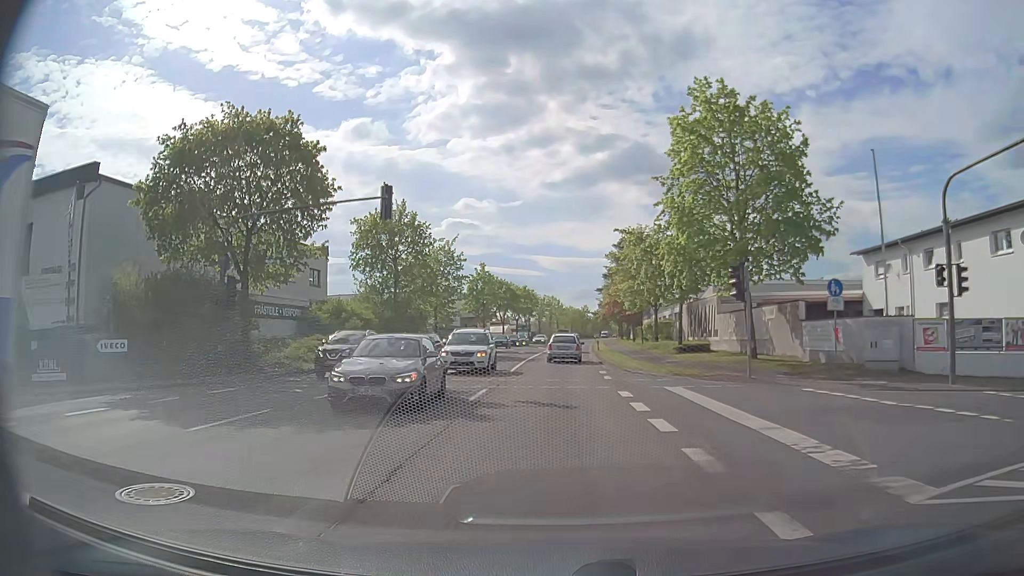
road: primary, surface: asphalt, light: Day
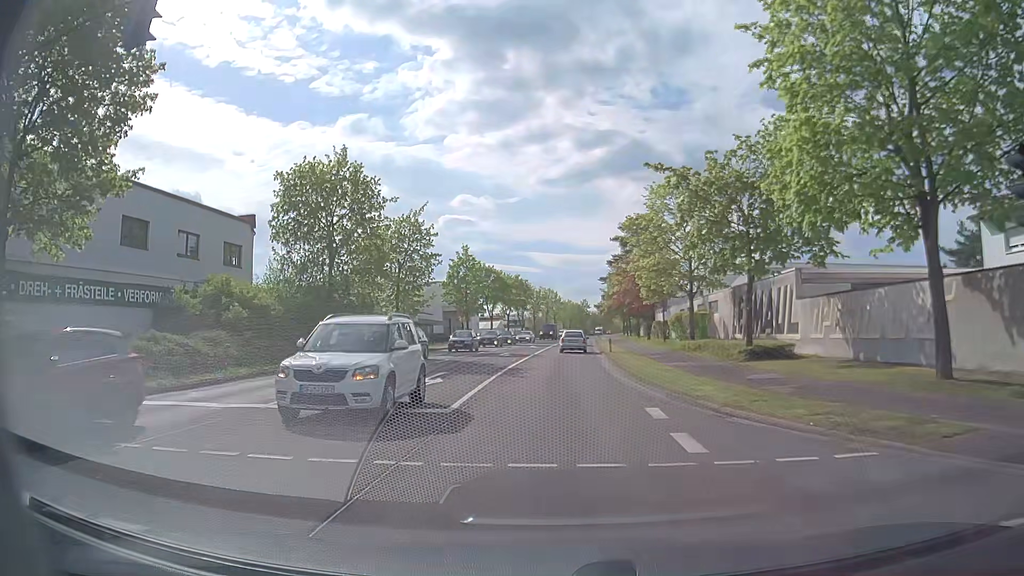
(+0.1, +14.6) m; 0°
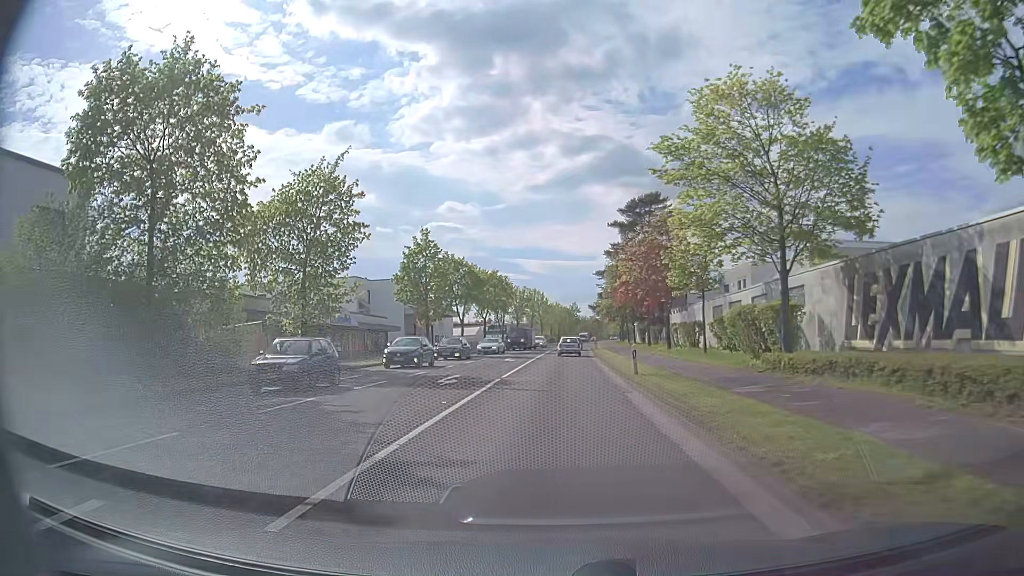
(+0.2, +17.0) m; +1°
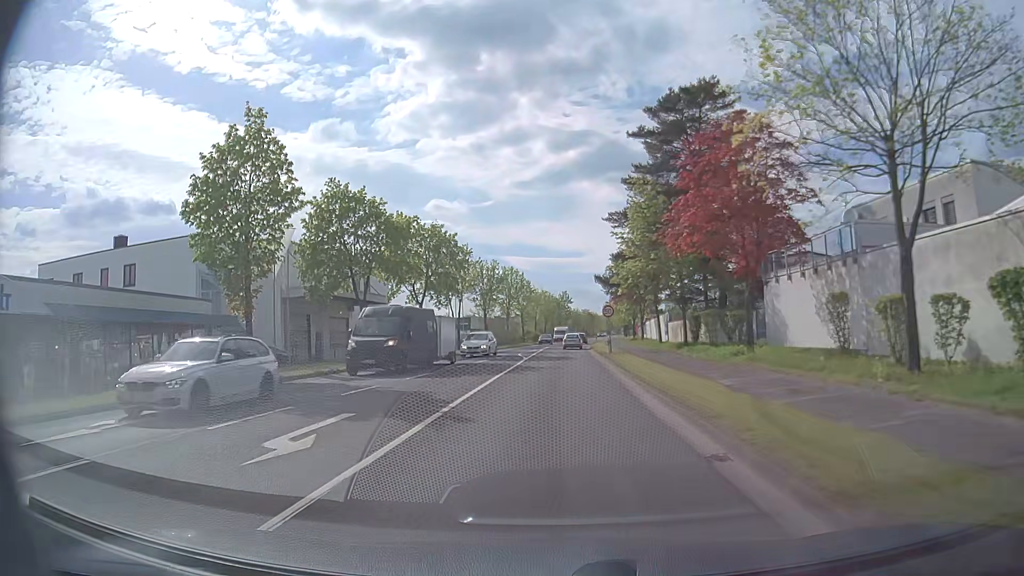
(+0.4, +33.1) m; +1°
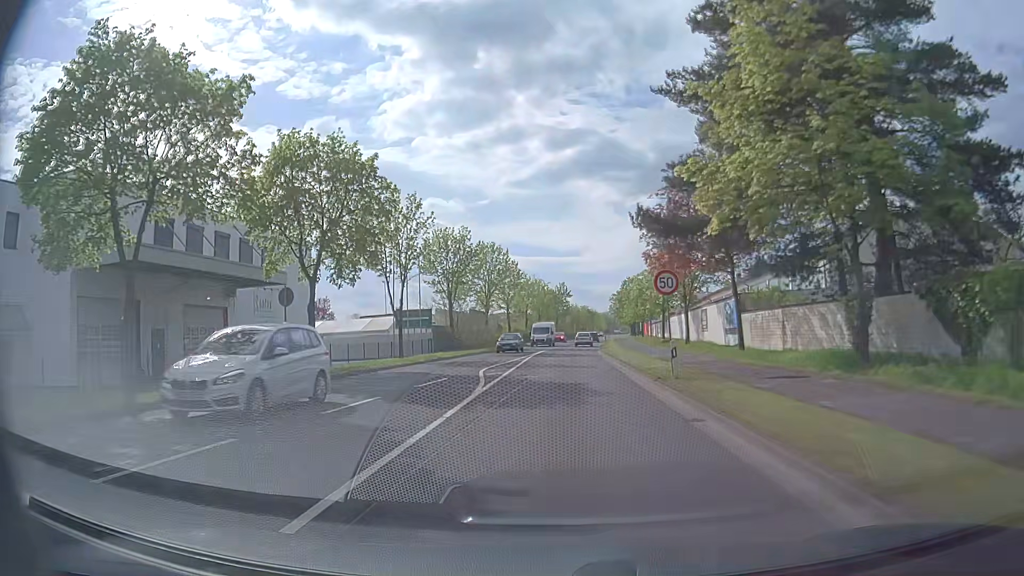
(0.0, +22.5) m; 0°
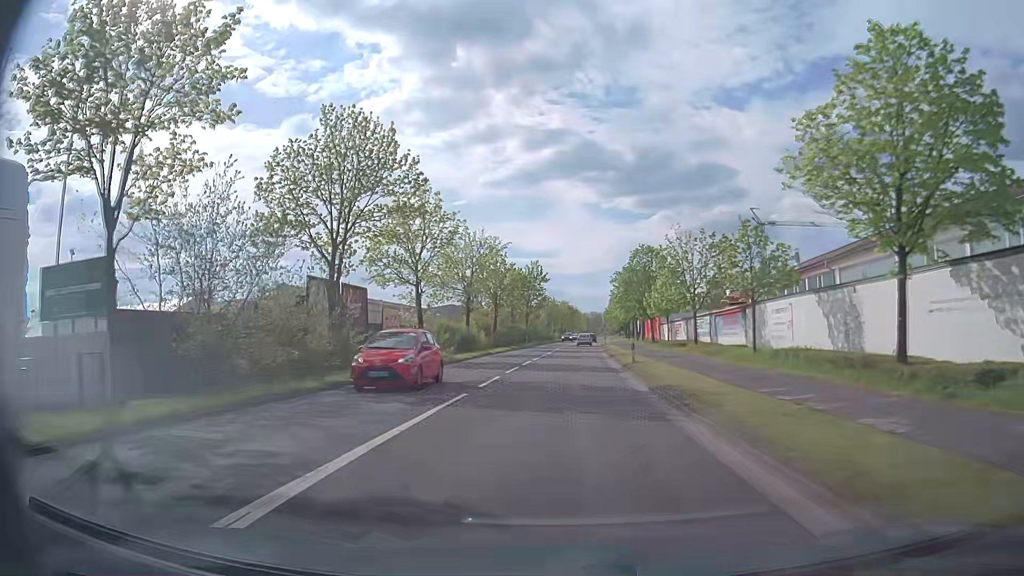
(+0.8, +39.5) m; +2°
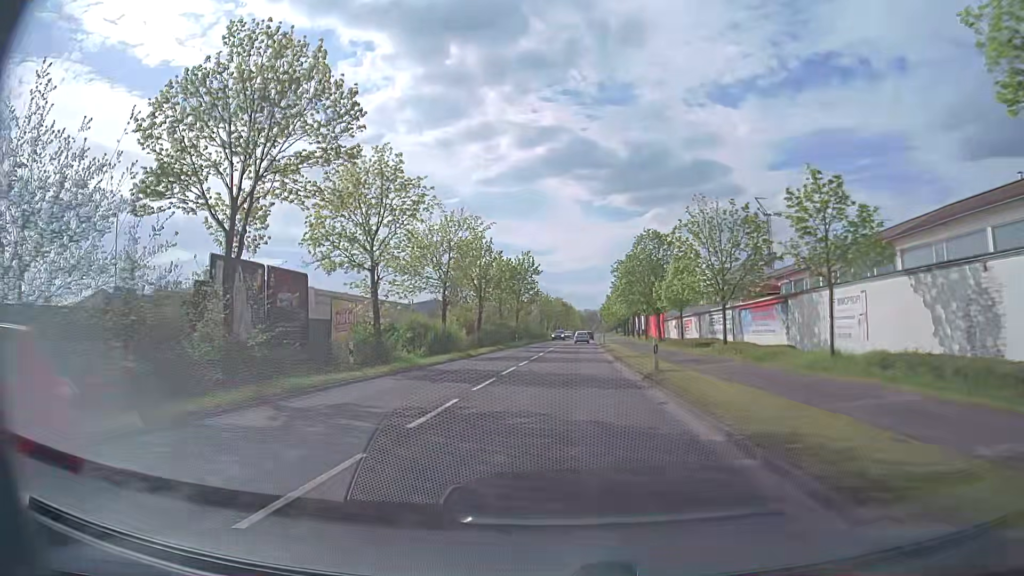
(0.0, +7.9) m; +1°
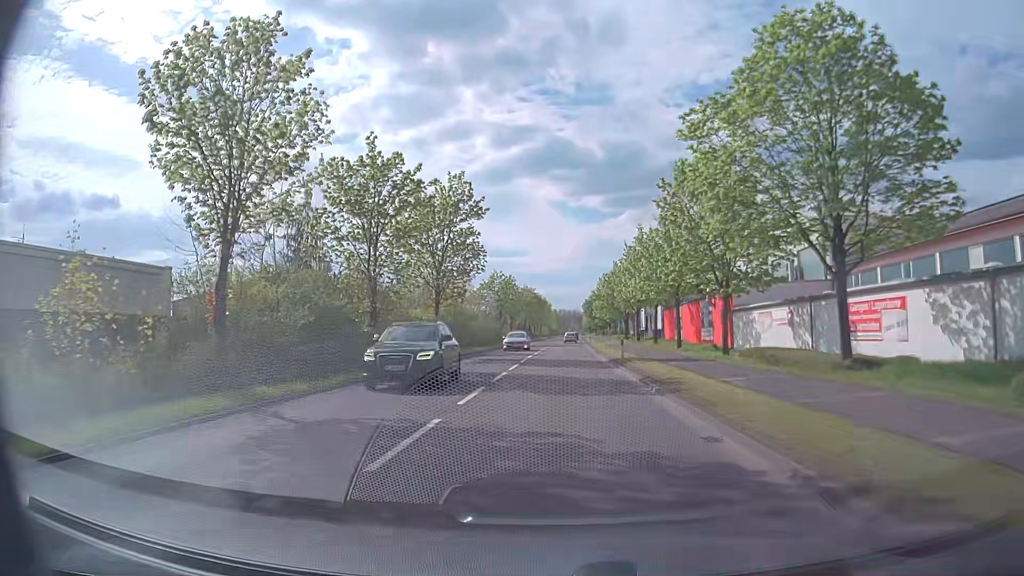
(+0.6, +39.5) m; +2°
(0, +10) (0, +20) (0, +30) (0, +40) (0, +50) (+1, +60) (+1, +70) (+1, +80) (+1, +90) (+2, +100) m
